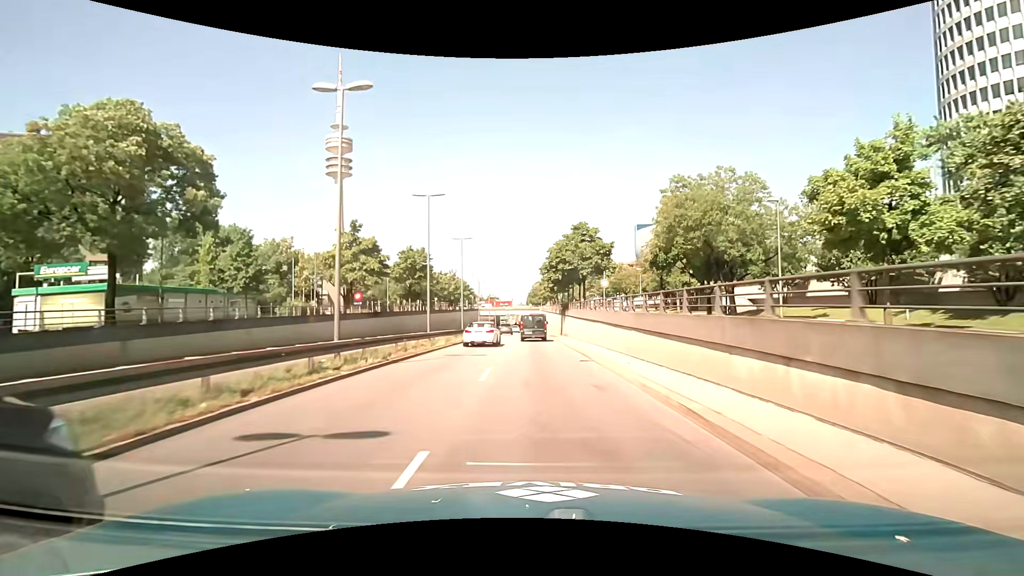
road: trunk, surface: asphalt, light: Day
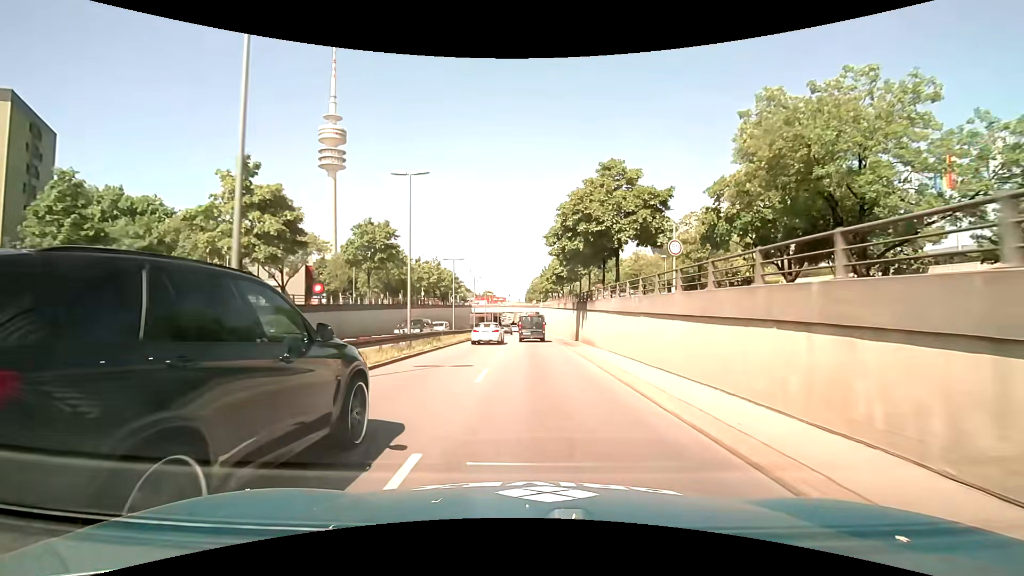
(-0.1, +18.0) m; 0°
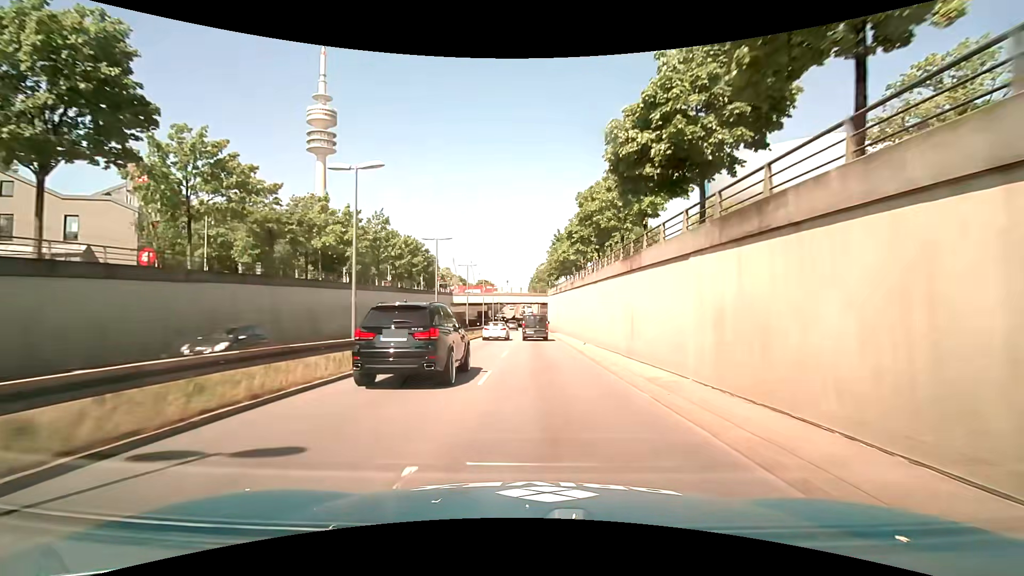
(-0.2, +36.4) m; 0°
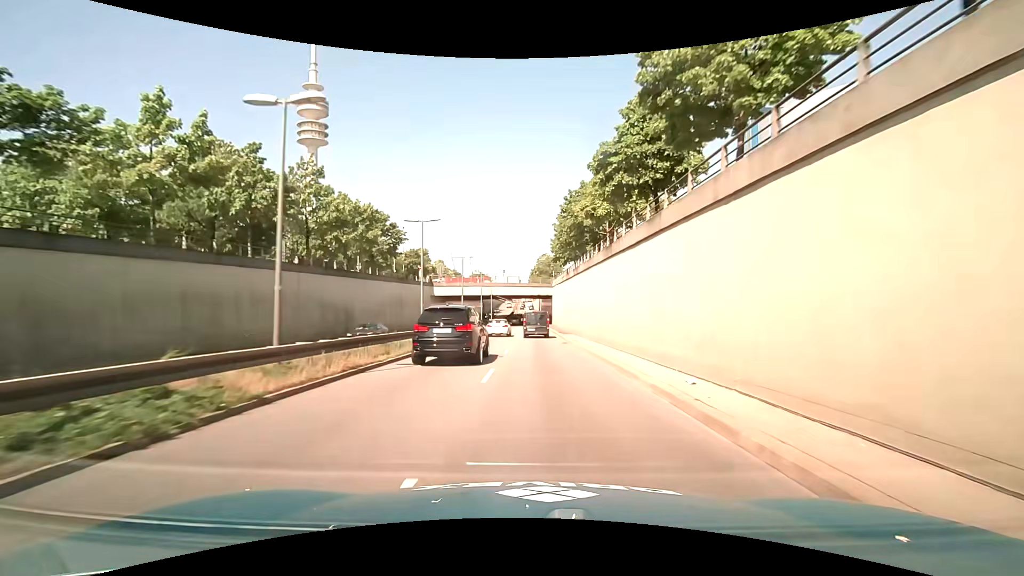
(-0.1, +18.3) m; -1°
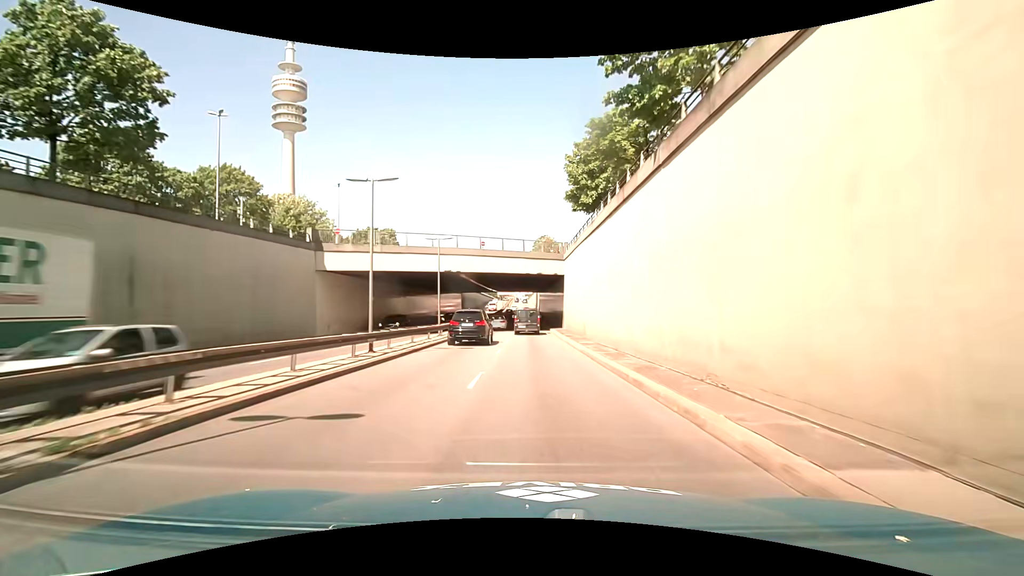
(+0.3, +36.5) m; +1°
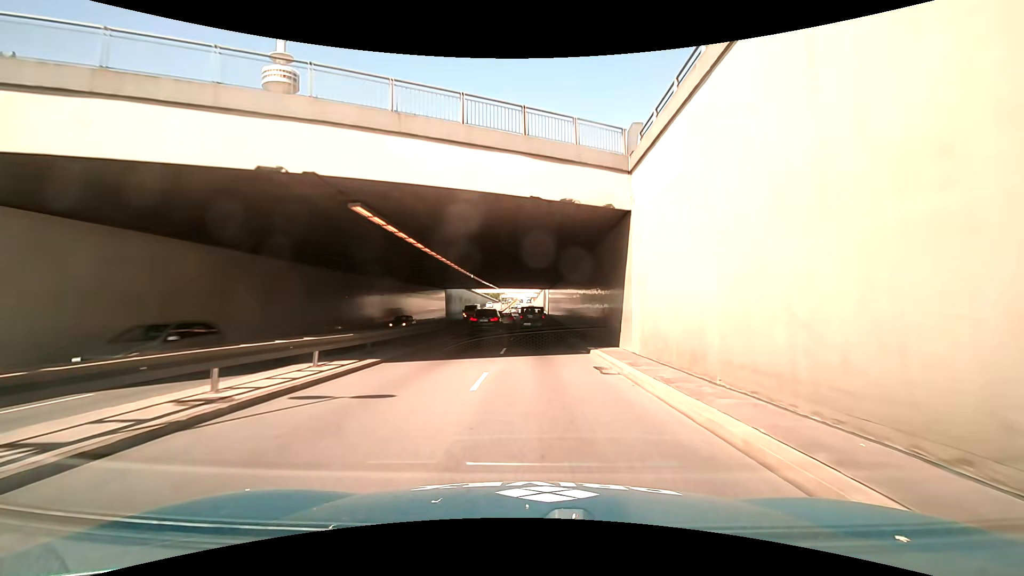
(-0.1, +27.3) m; -1°
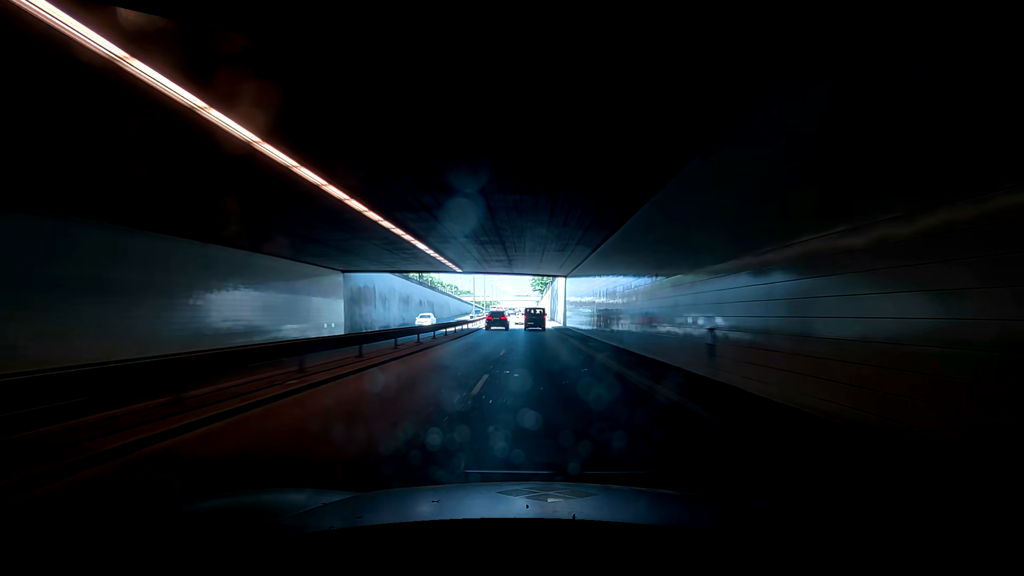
(+0.1, +45.3) m; -1°
